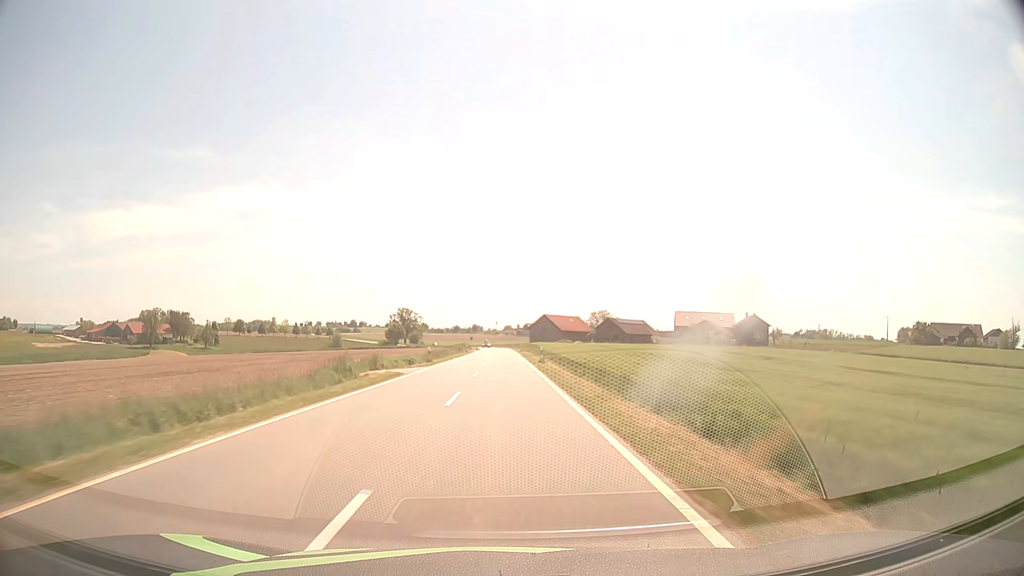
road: tertiary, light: Day
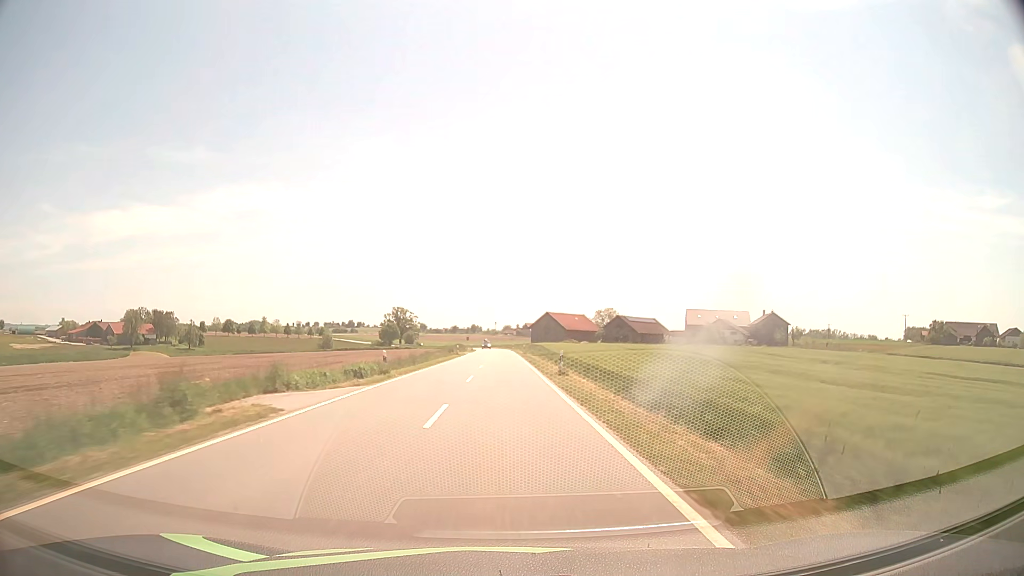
(0.0, +15.7) m; 0°
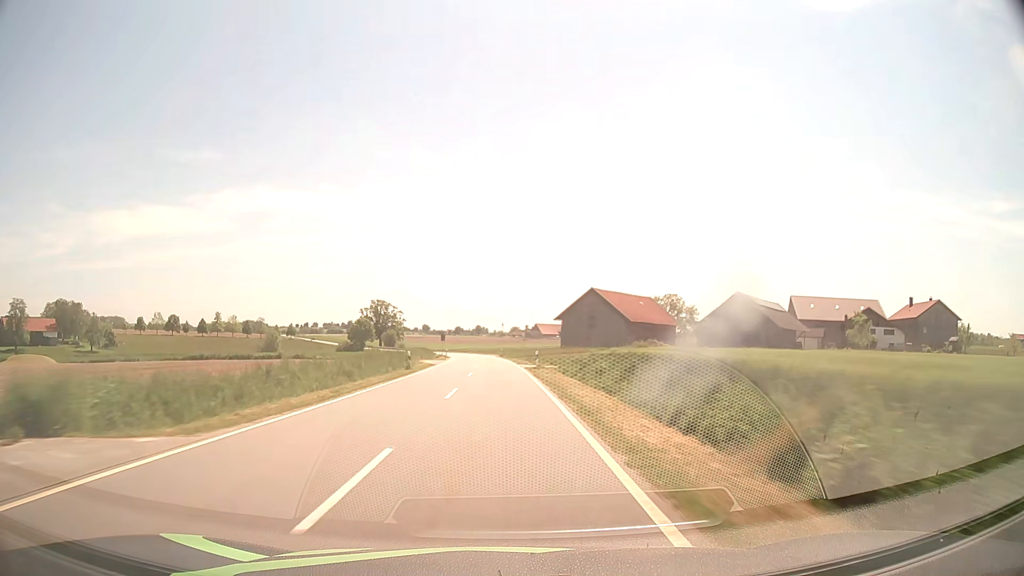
(+0.1, +78.9) m; -1°
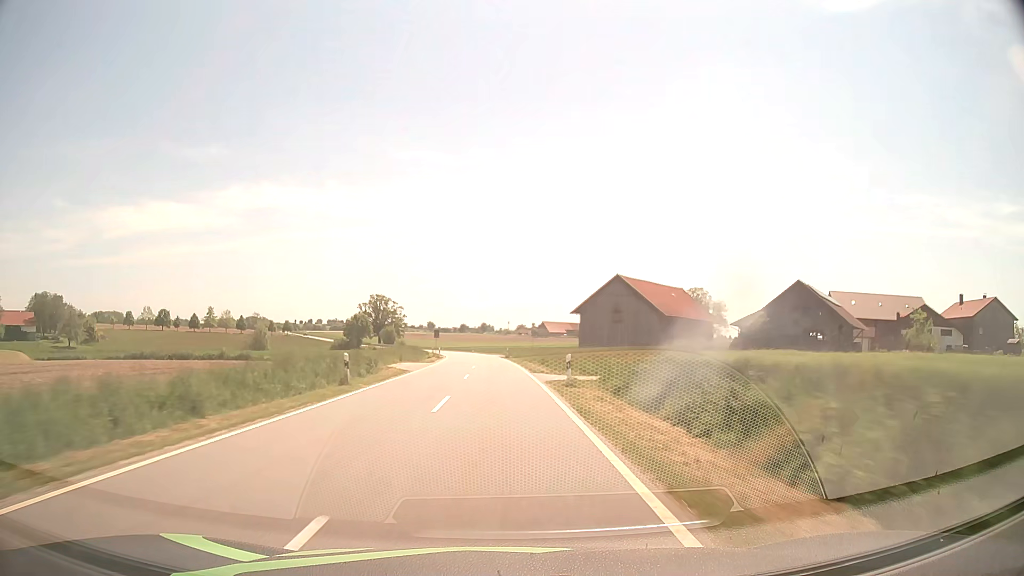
(-0.1, +15.8) m; -1°
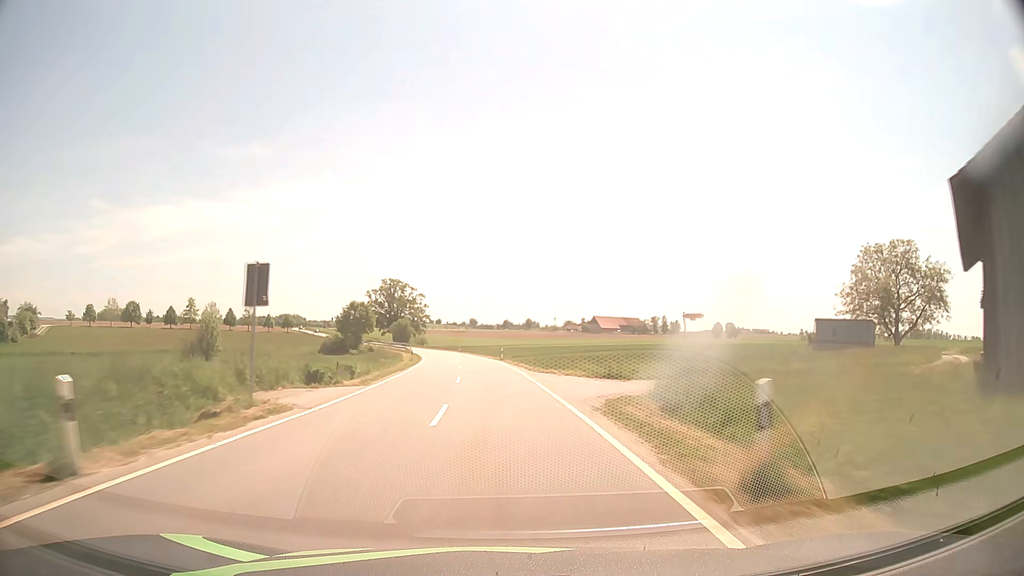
(-1.6, +63.2) m; -4°
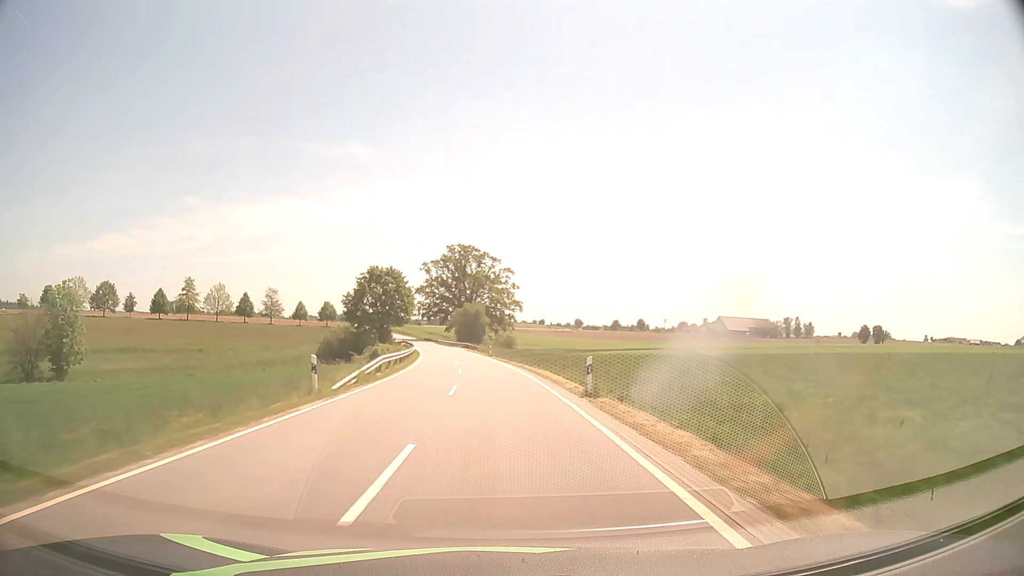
(-6.0, +78.9) m; -9°
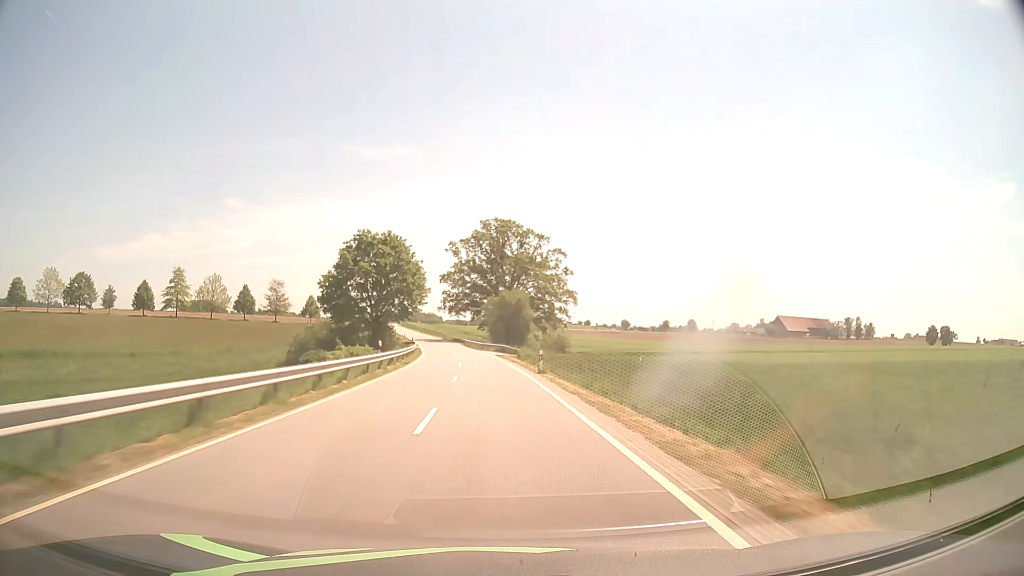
(-1.0, +31.7) m; -4°
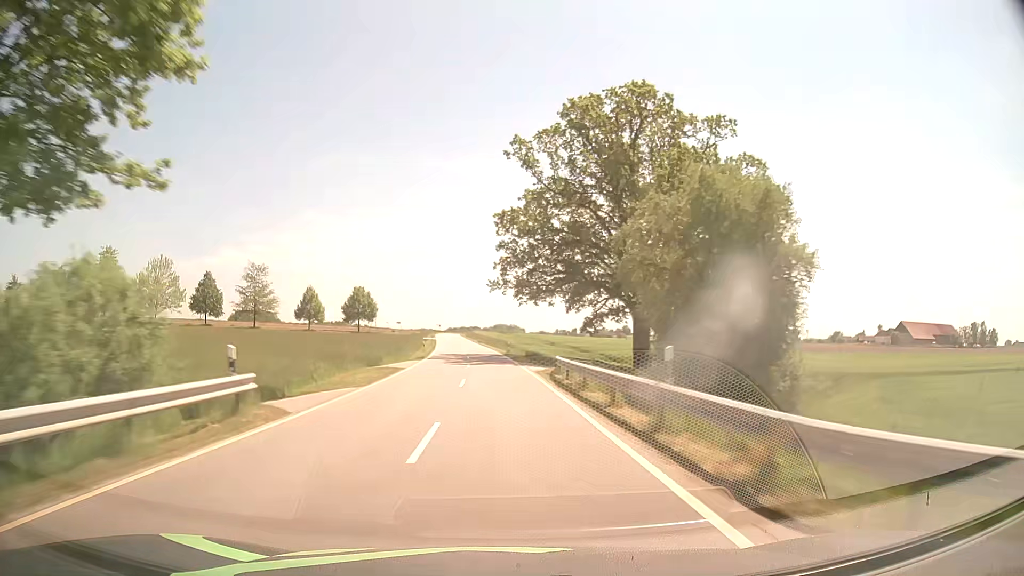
(-4.1, +63.1) m; -7°
(0, +10) (0, +20) (-1, +30) (-1, +40) (-2, +50) (-3, +60) (-4, +70) (-5, +80) (-6, +90) (-7, +100) m
